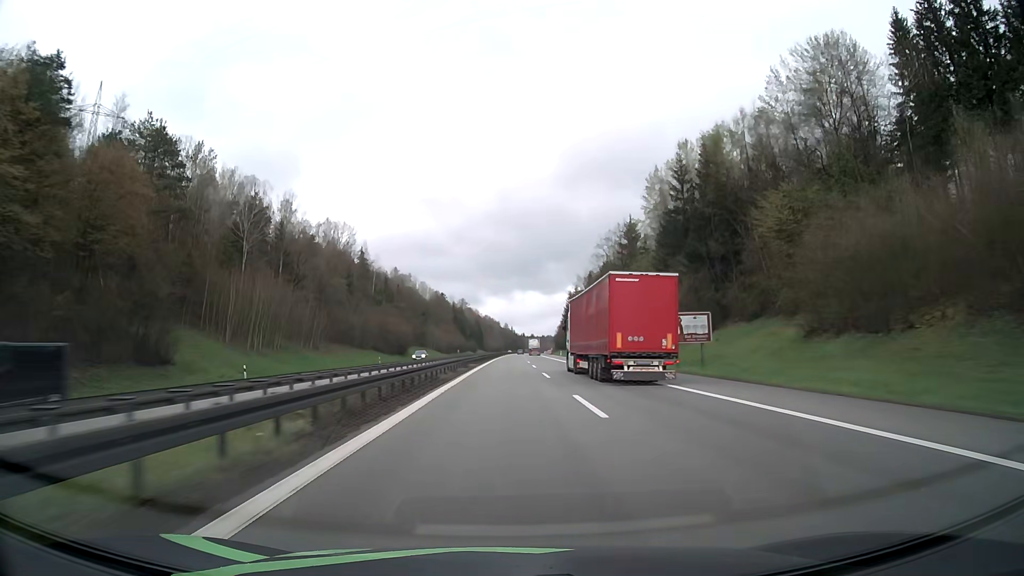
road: motorway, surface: asphalt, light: Day
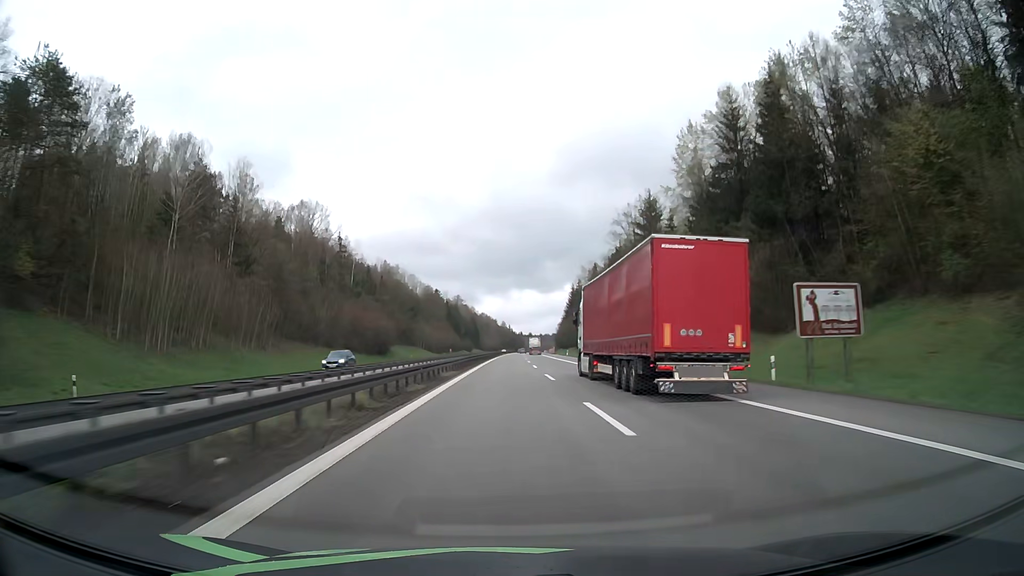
(0.0, +21.1) m; 0°
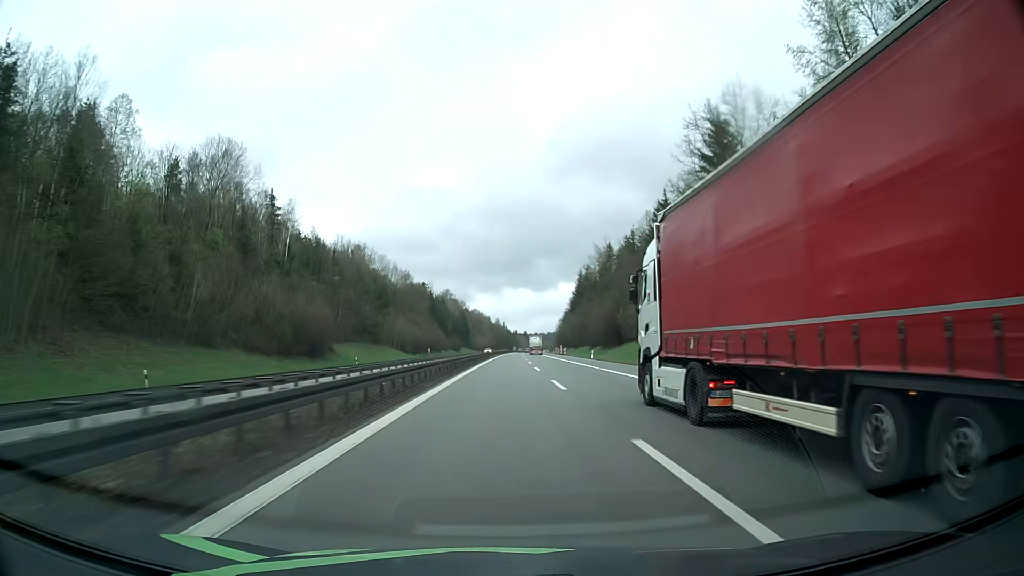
(+0.1, +42.7) m; 0°
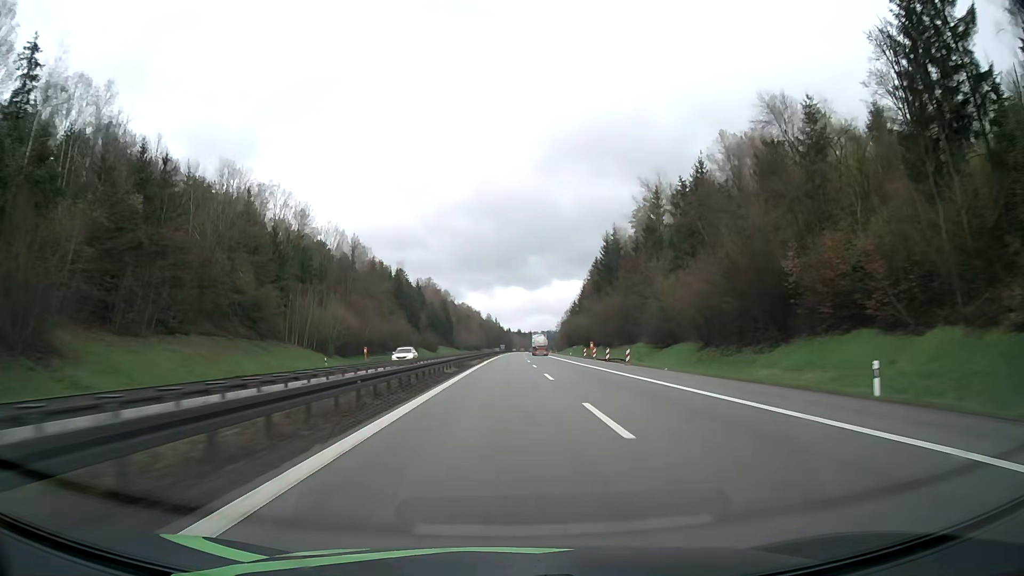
(+0.3, +65.3) m; +1°
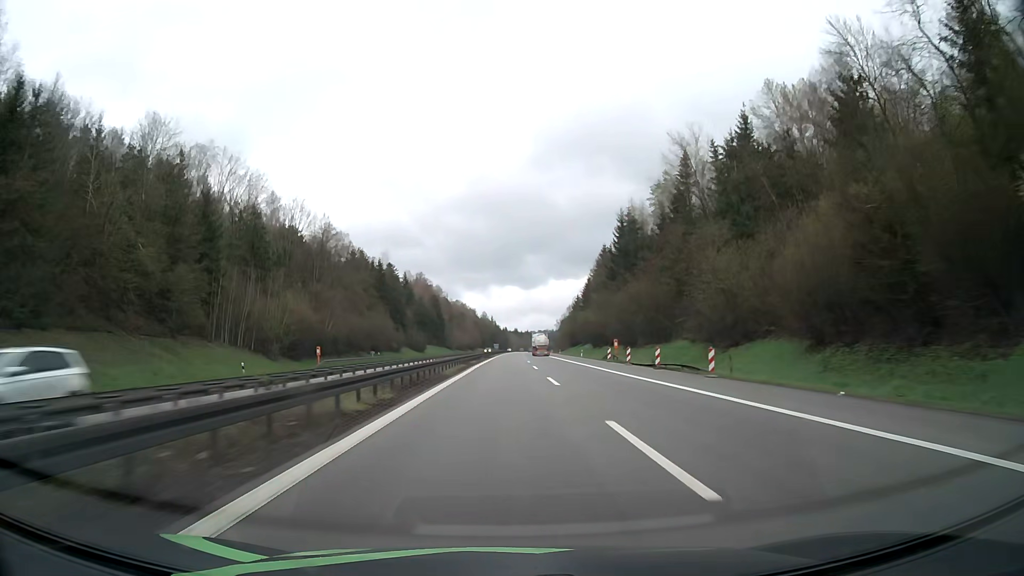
(+0.1, +22.1) m; 0°
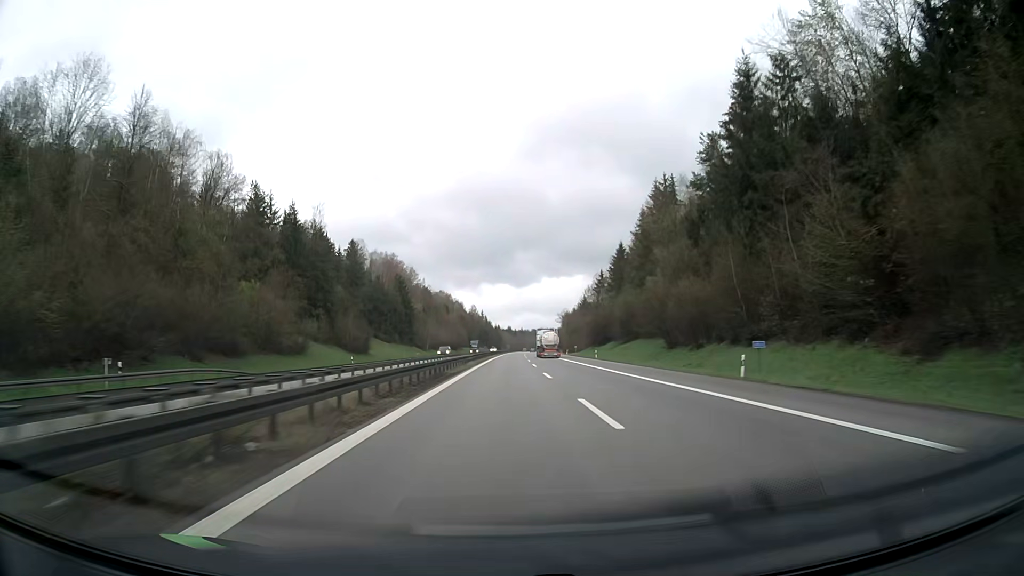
(+0.3, +67.0) m; +1°
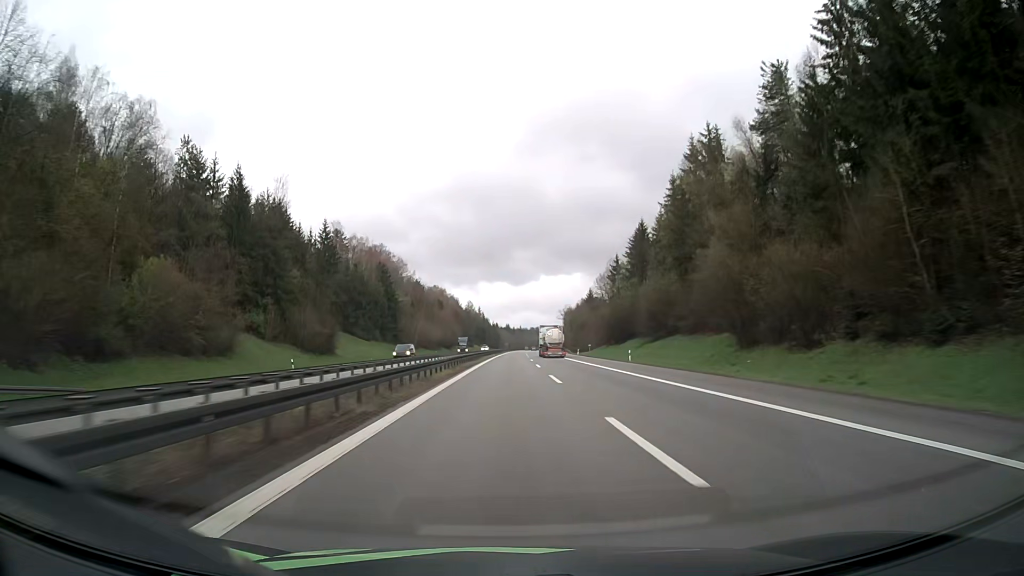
(0.0, +22.5) m; 0°
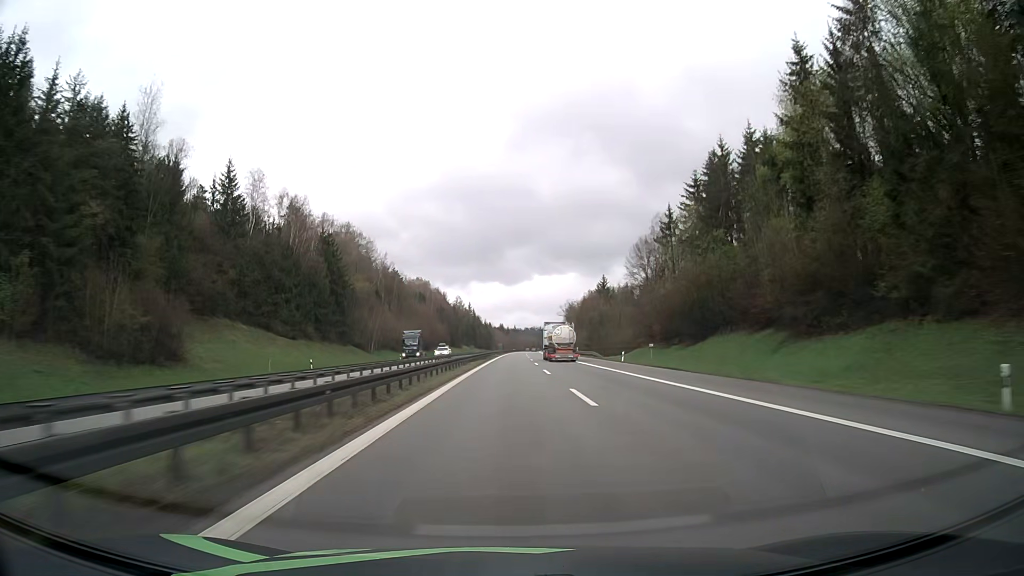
(+0.2, +45.3) m; +1°
(0, +10) (0, +20) (0, +30) (0, +40) (0, +50) (0, +60) (0, +70) (+1, +80) (+1, +90) (+1, +100) m
